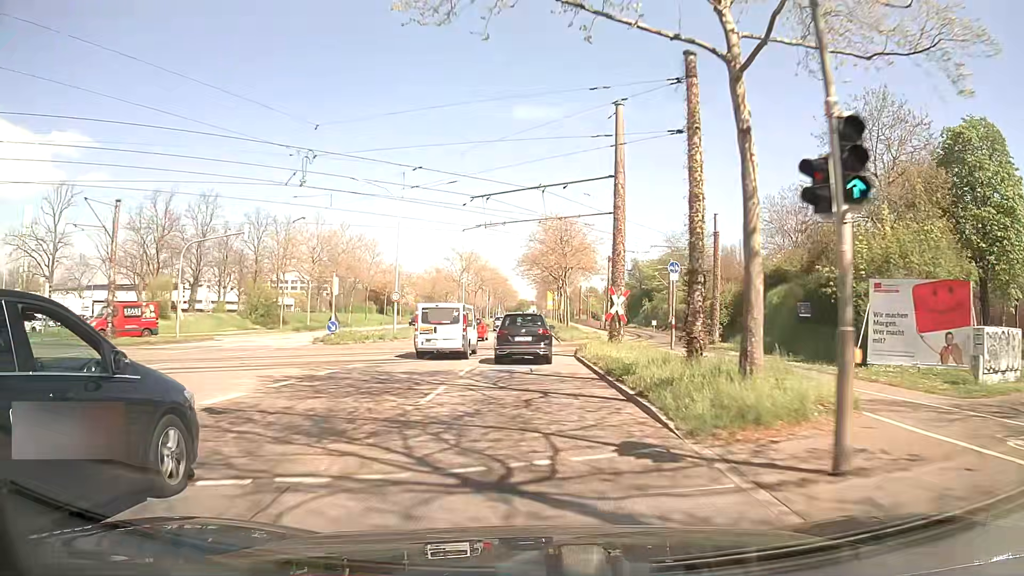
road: primary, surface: asphalt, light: Day
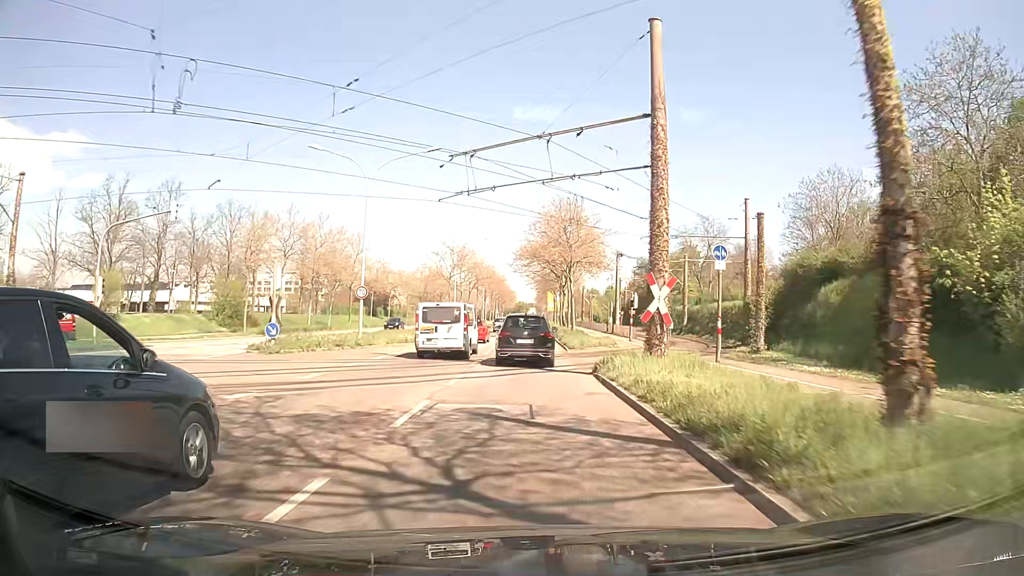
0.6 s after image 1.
(+0.1, +8.3) m; 0°
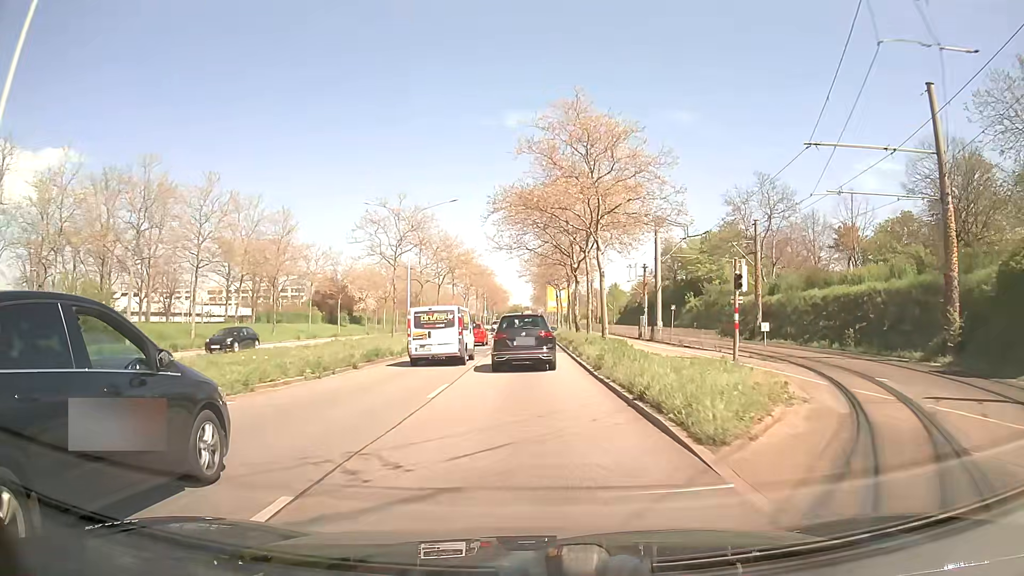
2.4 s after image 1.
(+0.1, +24.9) m; 0°
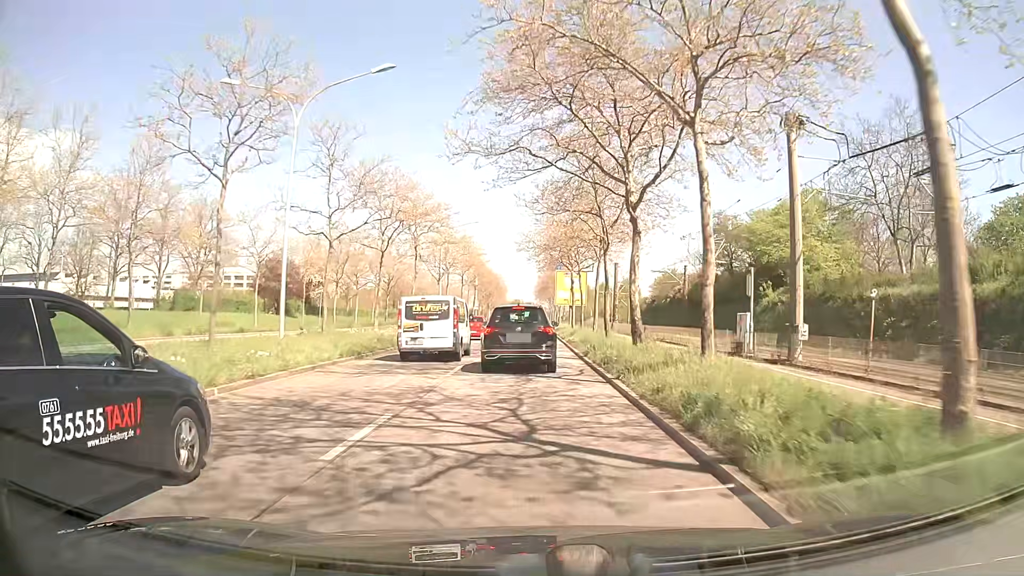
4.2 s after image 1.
(+0.2, +24.2) m; 0°
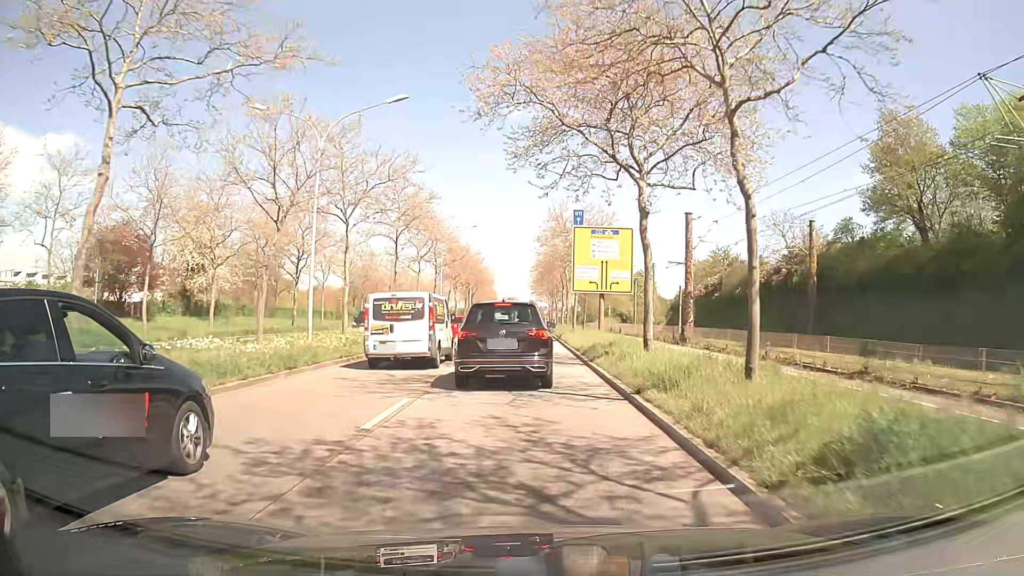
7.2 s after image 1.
(+0.2, +34.3) m; +1°
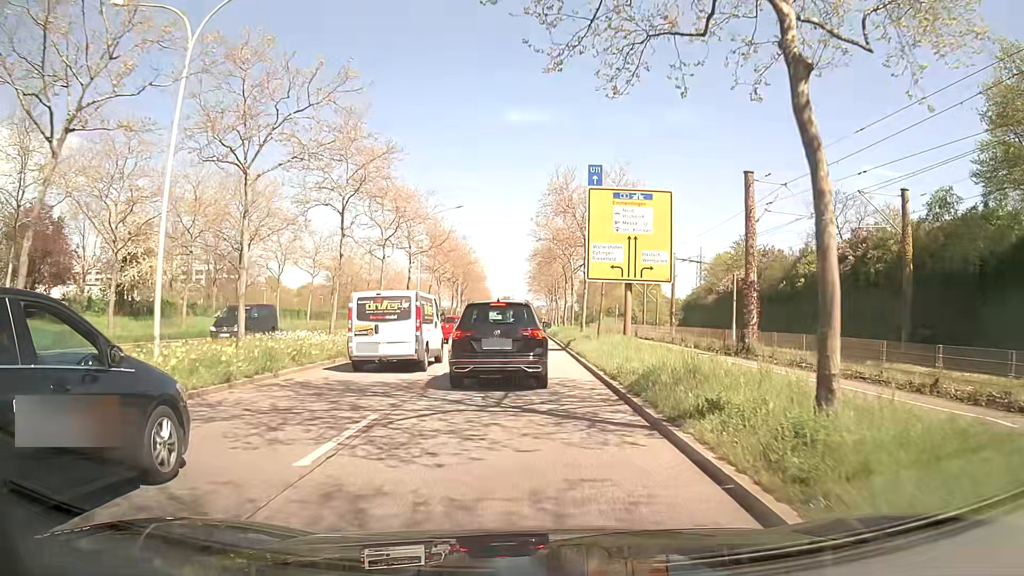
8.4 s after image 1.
(0.0, +10.9) m; 0°
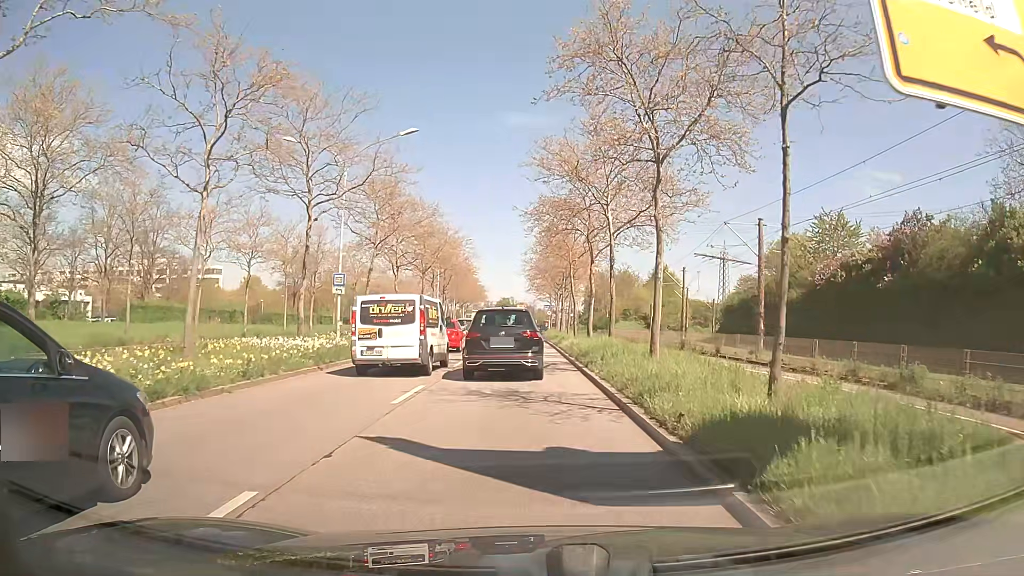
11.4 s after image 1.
(0.0, +21.9) m; 0°
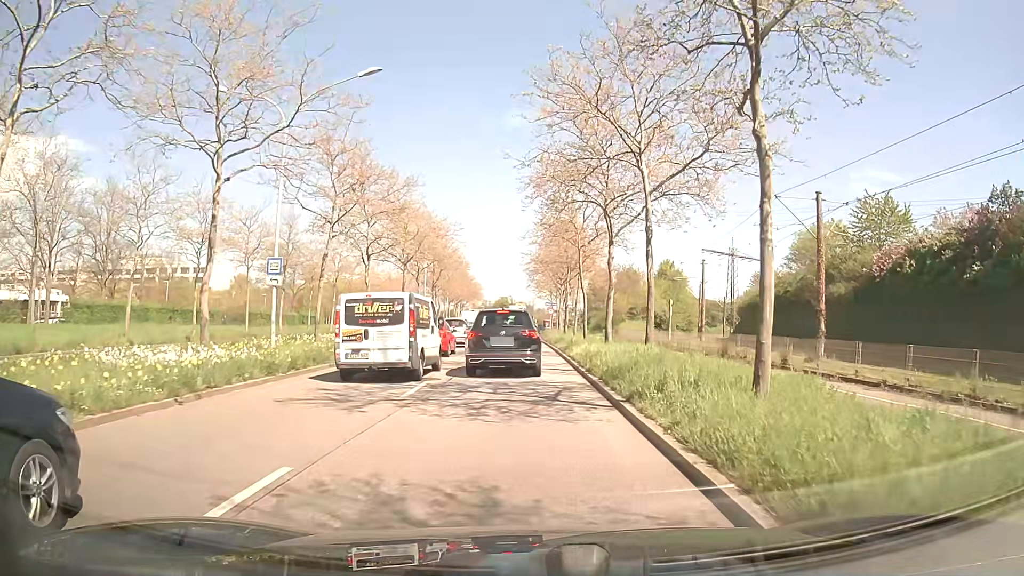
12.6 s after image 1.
(0.0, +7.9) m; -1°
